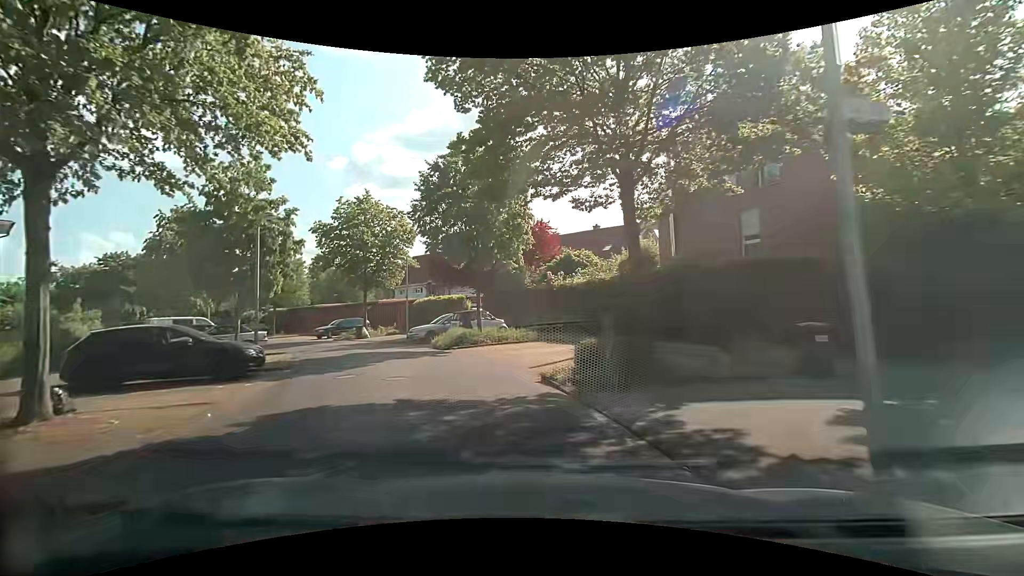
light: Day
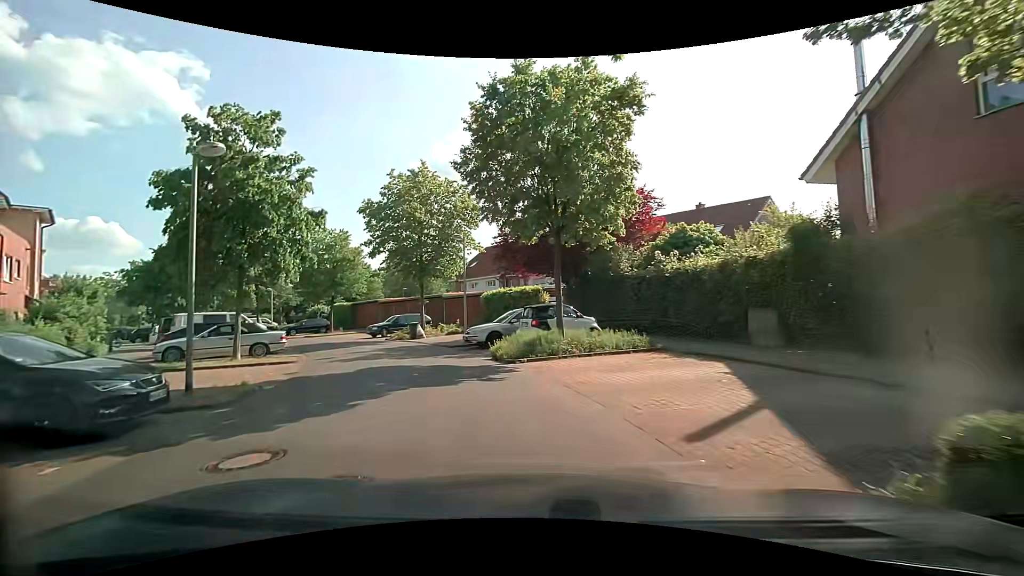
(-0.5, +7.1) m; -9°
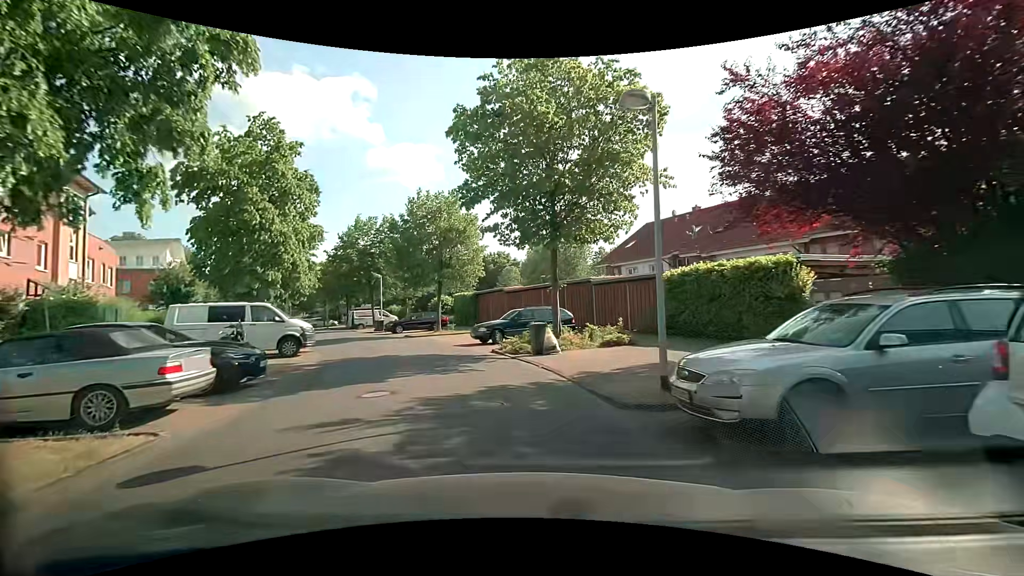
(-2.1, +13.6) m; -17°
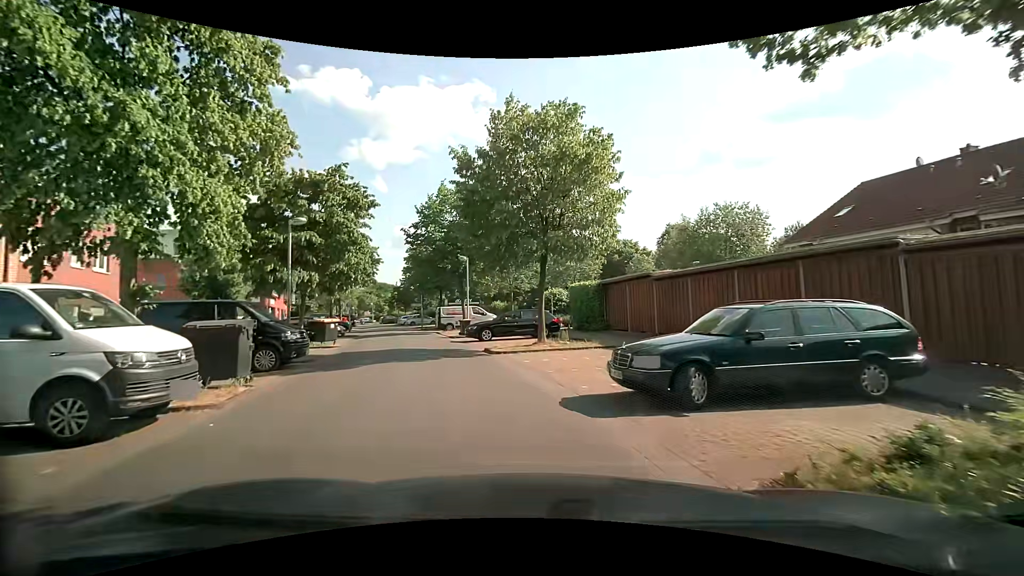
(-1.5, +13.2) m; -13°
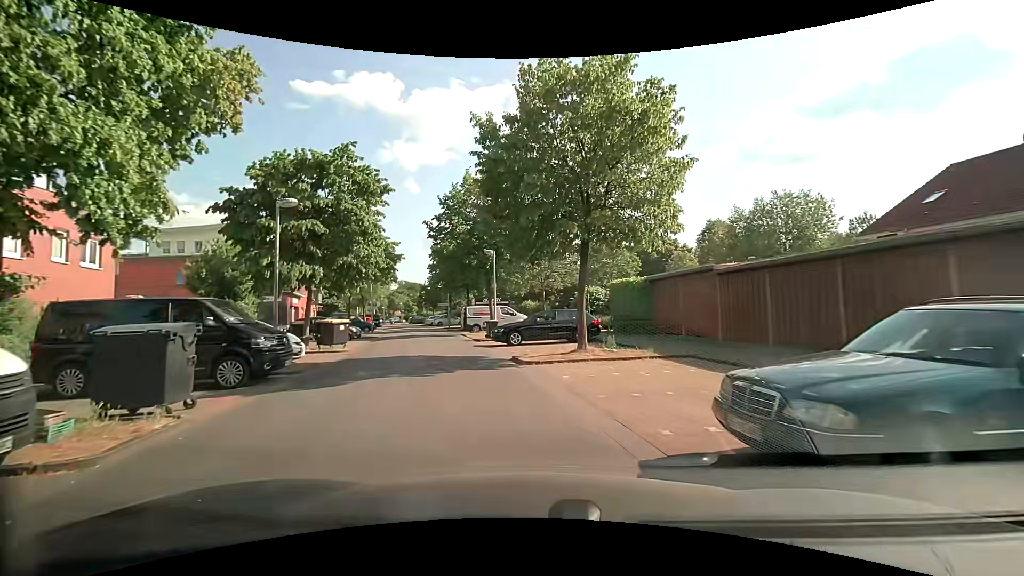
(-0.1, +3.3) m; -5°
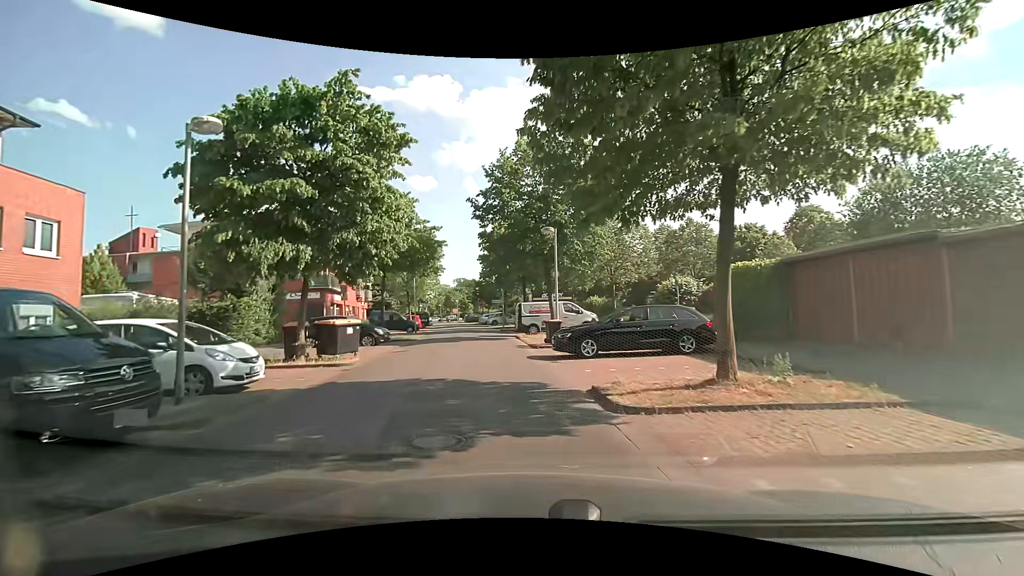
(-0.2, +6.5) m; -5°
